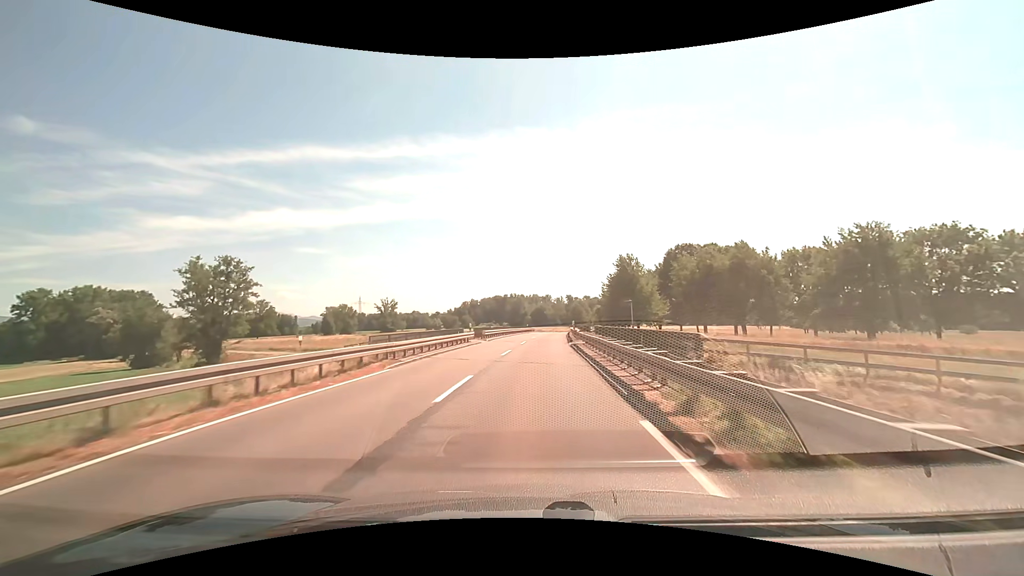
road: secondary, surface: asphalt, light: Day
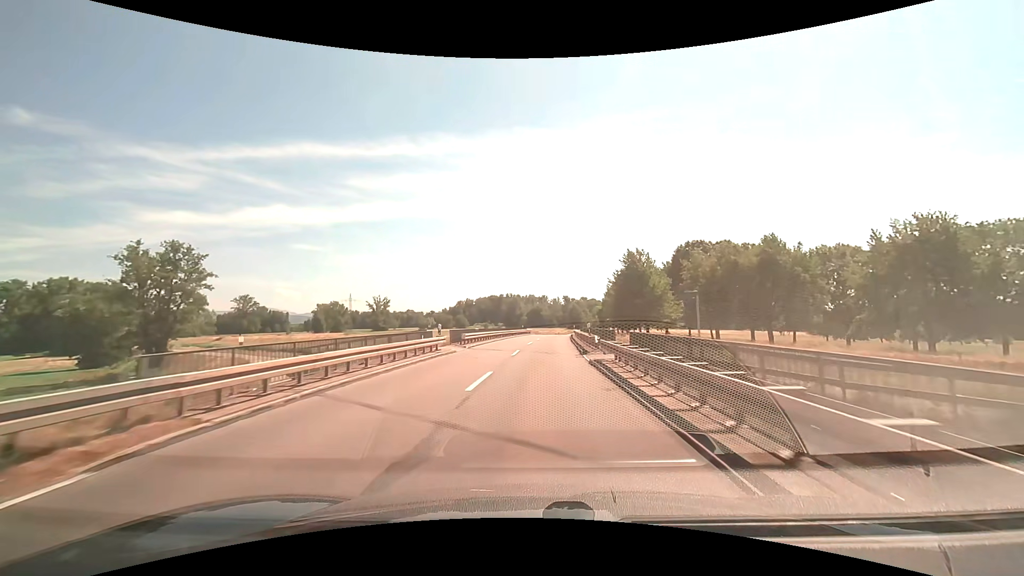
(0.0, +10.2) m; 0°
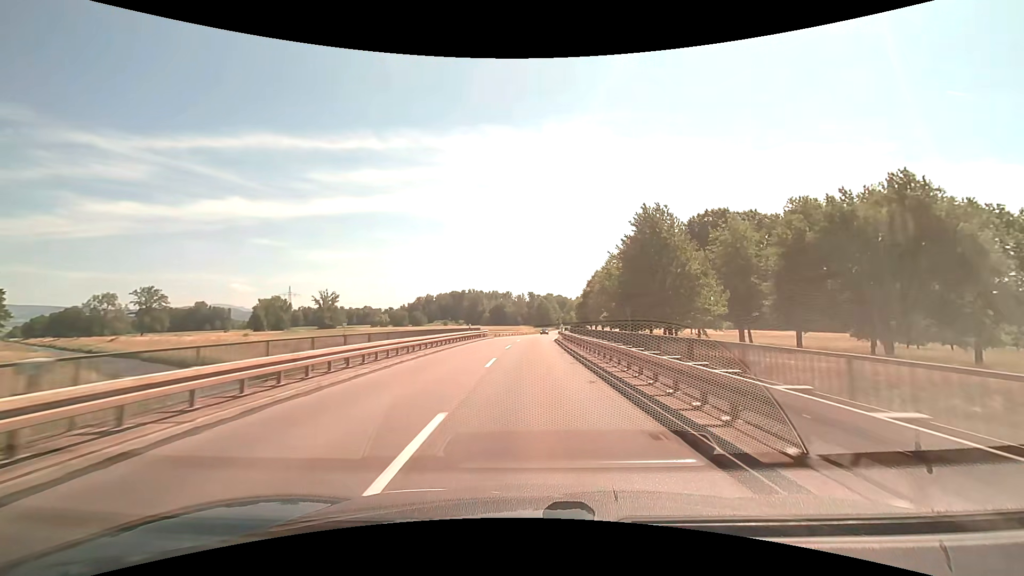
(+1.0, +30.3) m; +4°
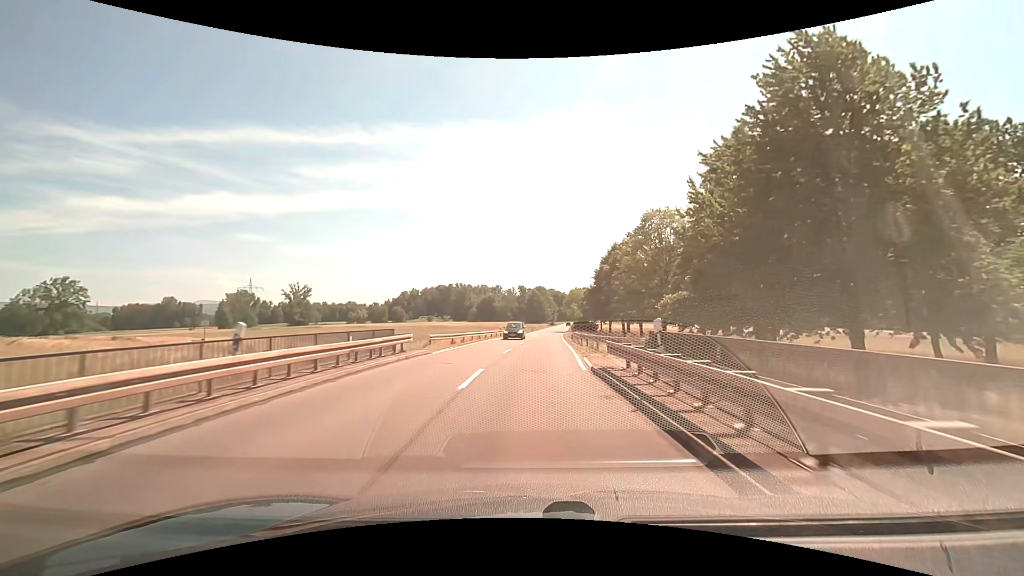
(+0.4, +30.1) m; +1°
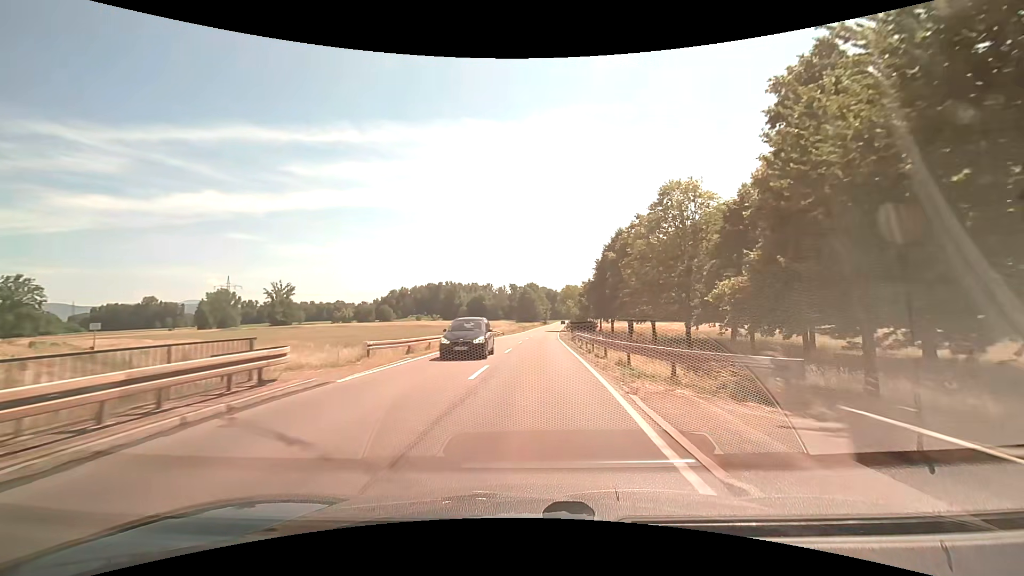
(+0.1, +10.0) m; +1°
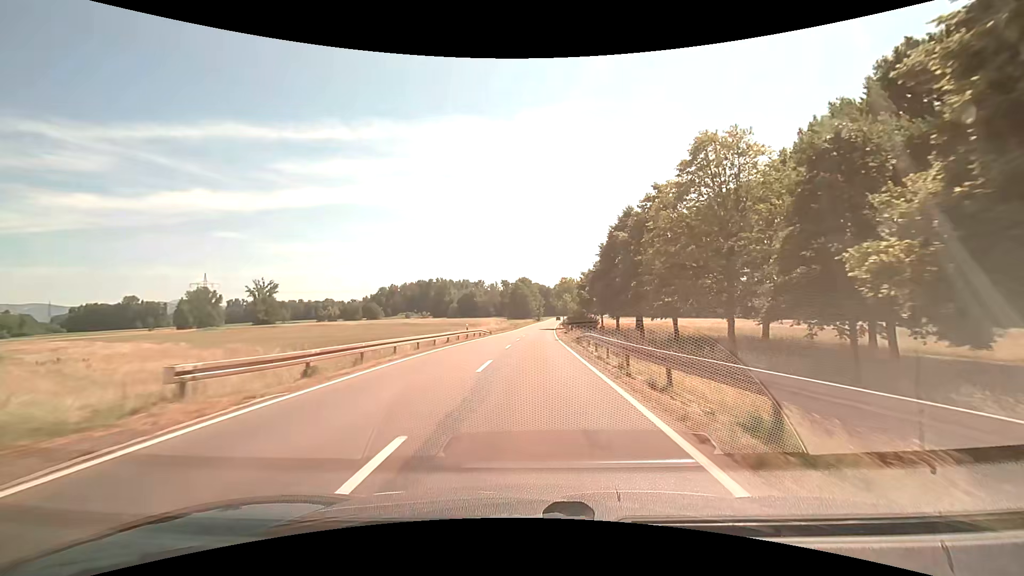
(+0.1, +10.0) m; +1°
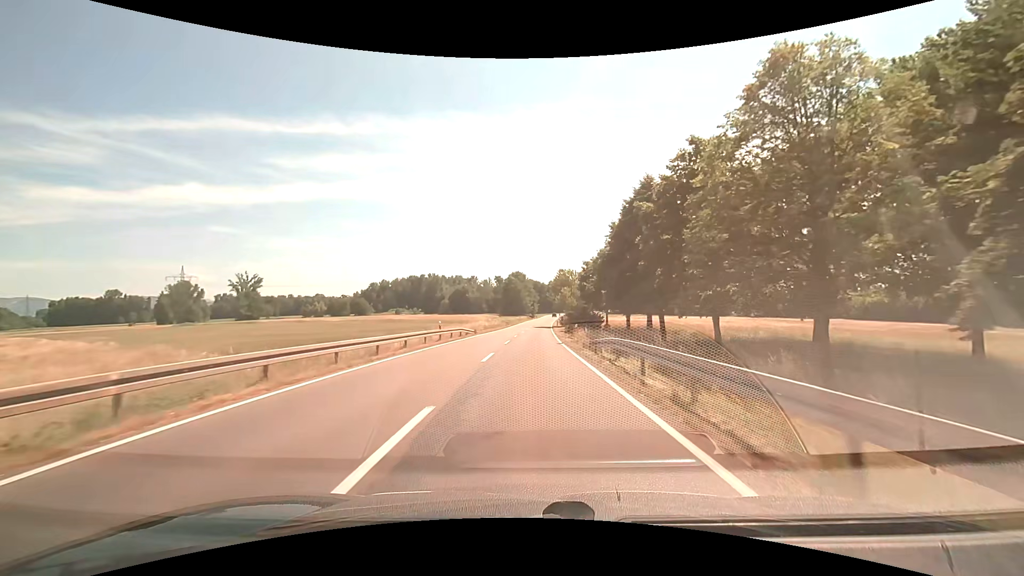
(0.0, +10.0) m; 0°
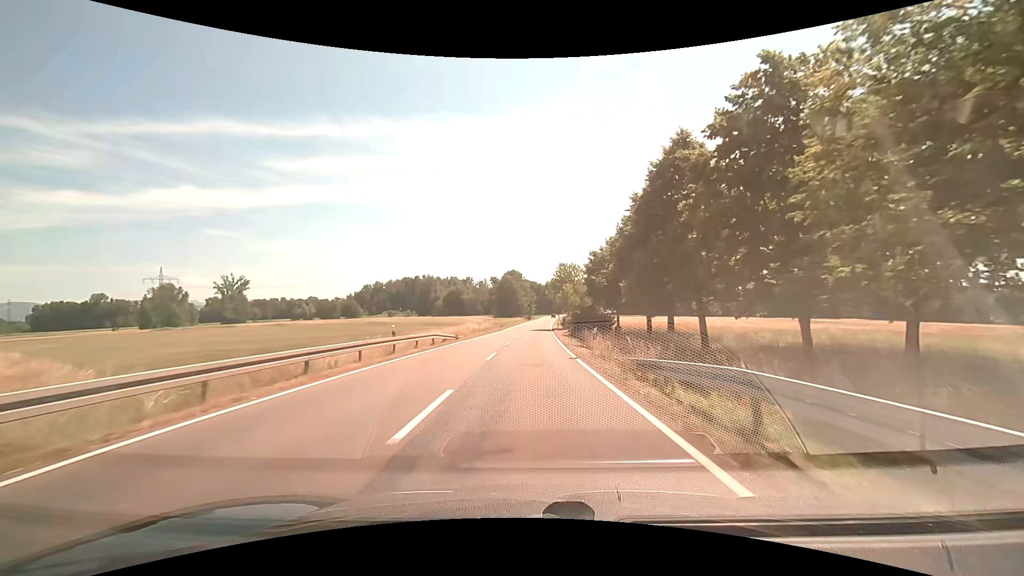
(+0.1, +10.1) m; +1°
(0, +10) (0, +20) (0, +30) (0, +40) (+1, +50) (+1, +60) (+1, +70) (+2, +80) (+2, +90) (+3, +100) m
